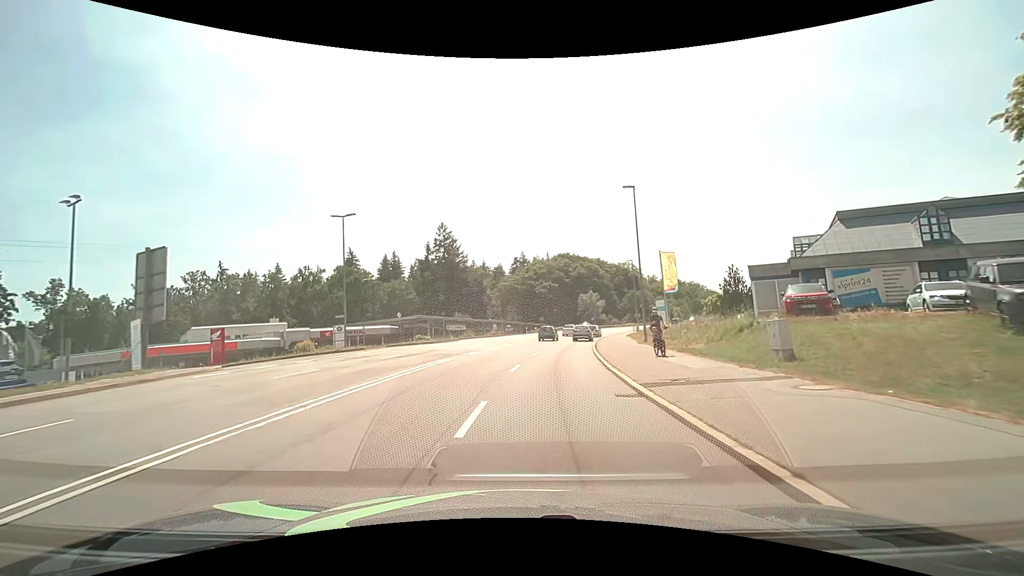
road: secondary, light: Day
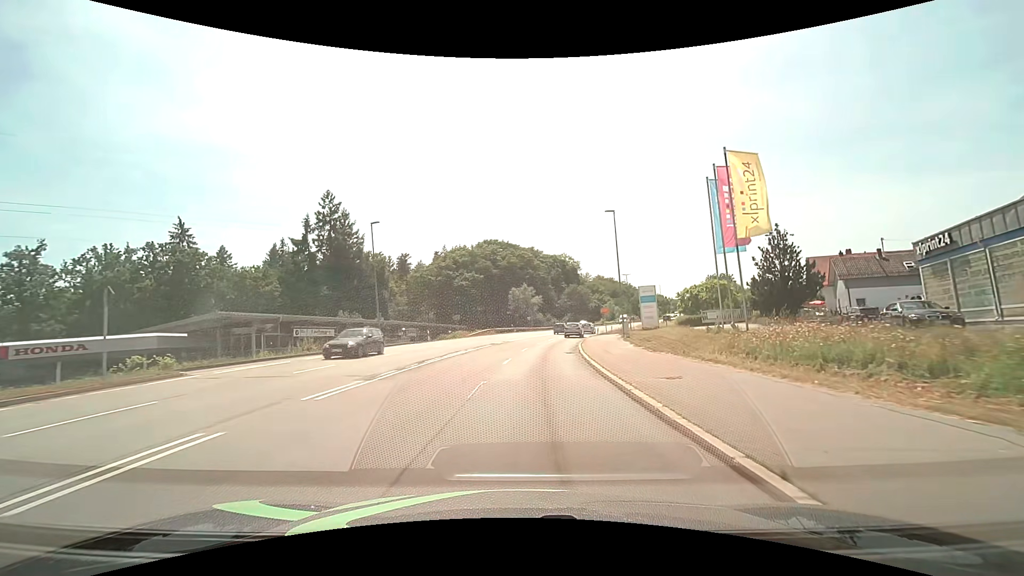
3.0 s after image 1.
(+2.4, +32.3) m; +8°
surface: asphalt
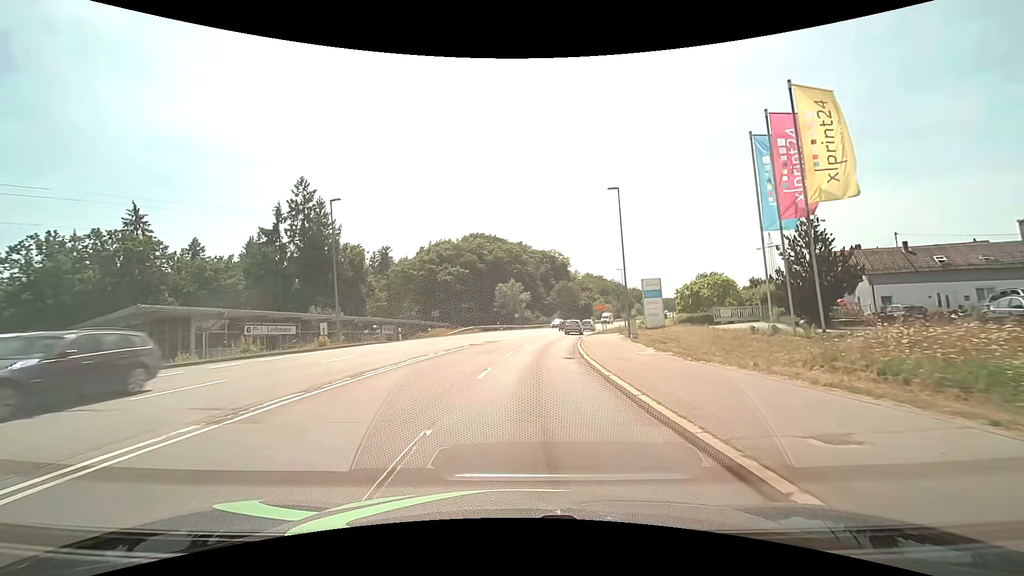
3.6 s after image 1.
(+0.1, +6.3) m; +2°
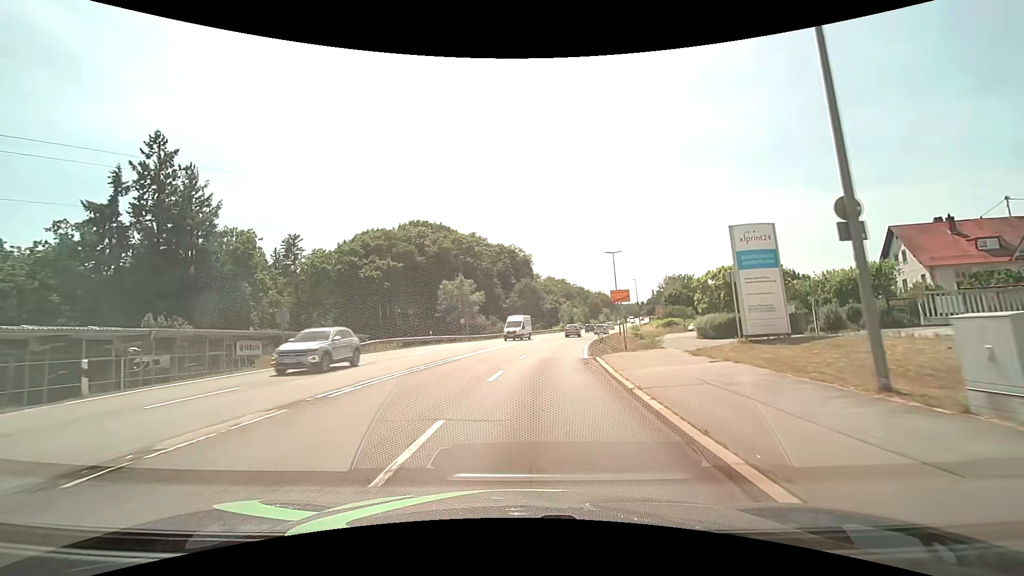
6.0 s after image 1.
(+1.2, +25.7) m; +5°
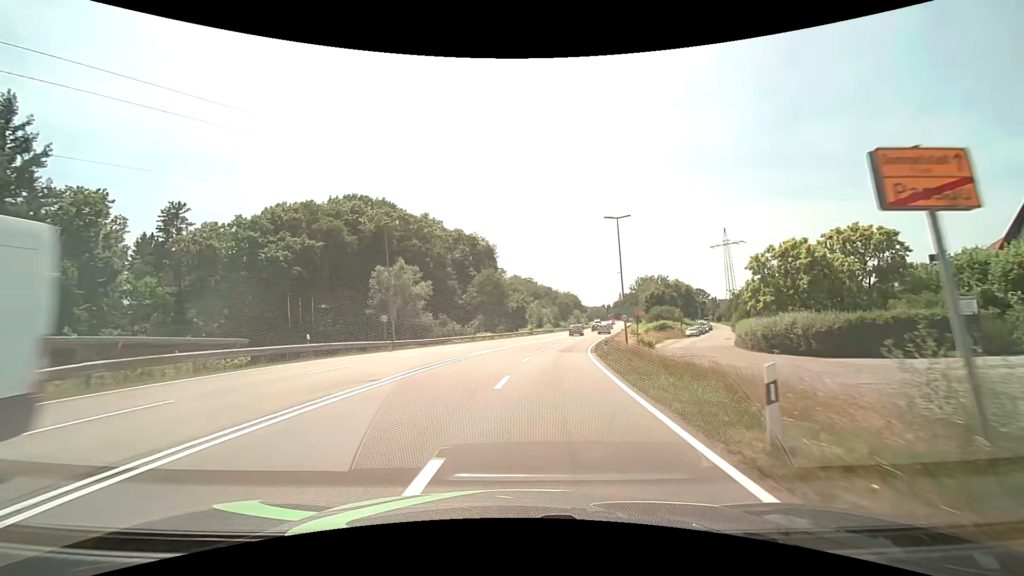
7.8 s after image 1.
(+0.6, +19.9) m; +4°
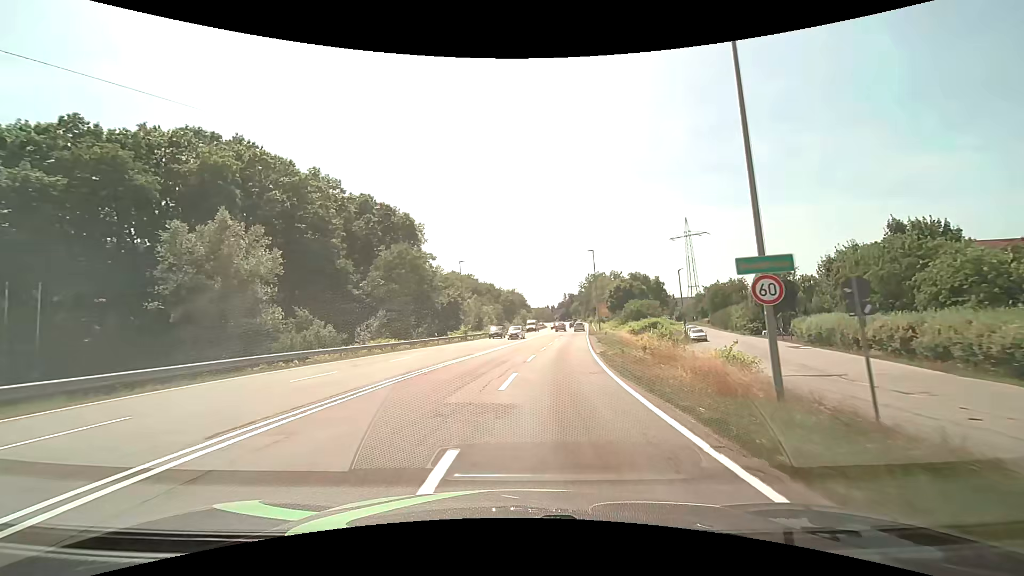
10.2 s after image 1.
(+1.5, +27.2) m; +7°
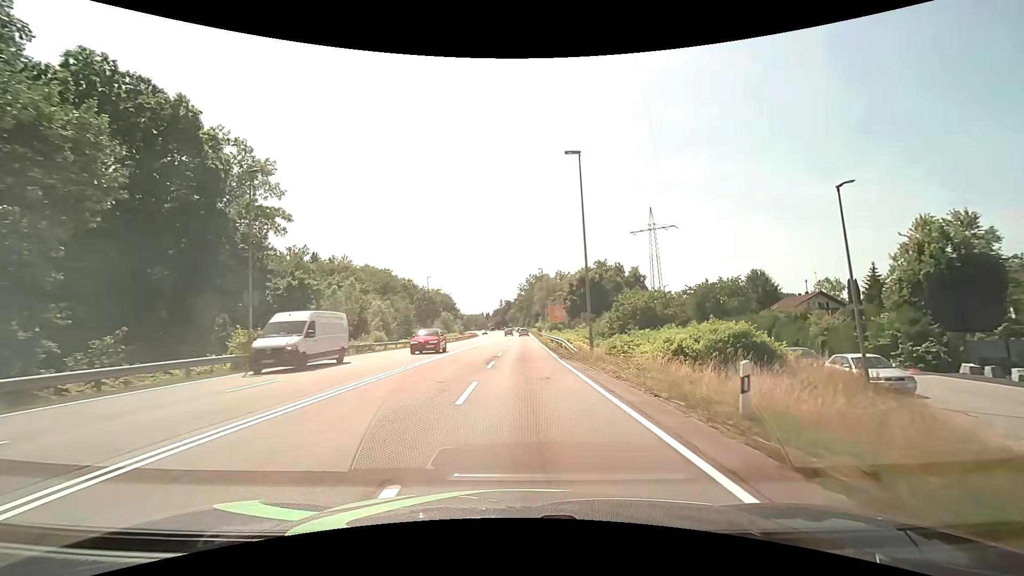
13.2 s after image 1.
(+2.9, +36.7) m; +7°
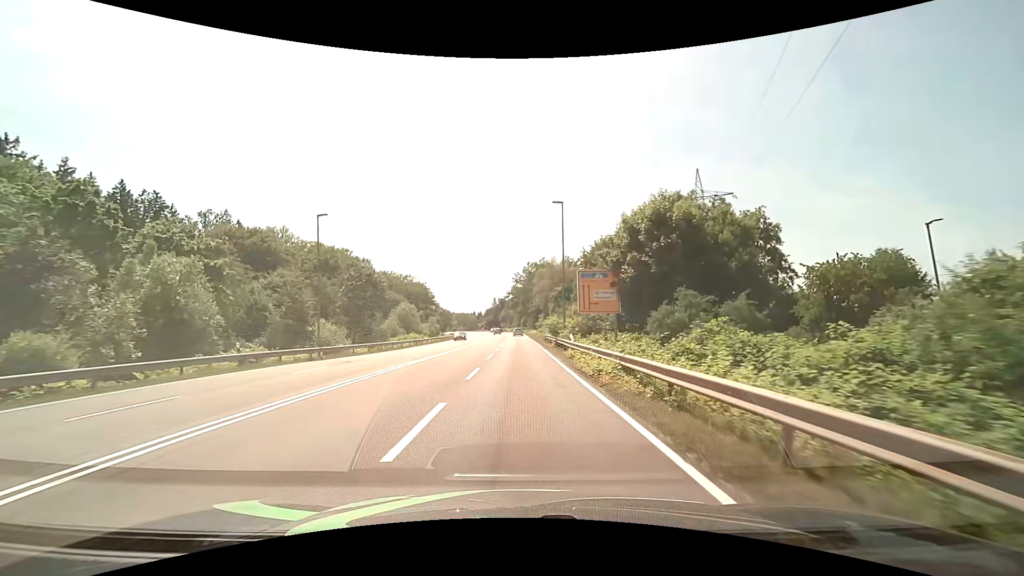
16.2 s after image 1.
(+0.4, +40.0) m; +1°
(0, +10) (0, +20) (0, +30) (0, +40) (0, +50) (-1, +60) (-1, +70) (-1, +80) (-1, +90) (-1, +100) m
